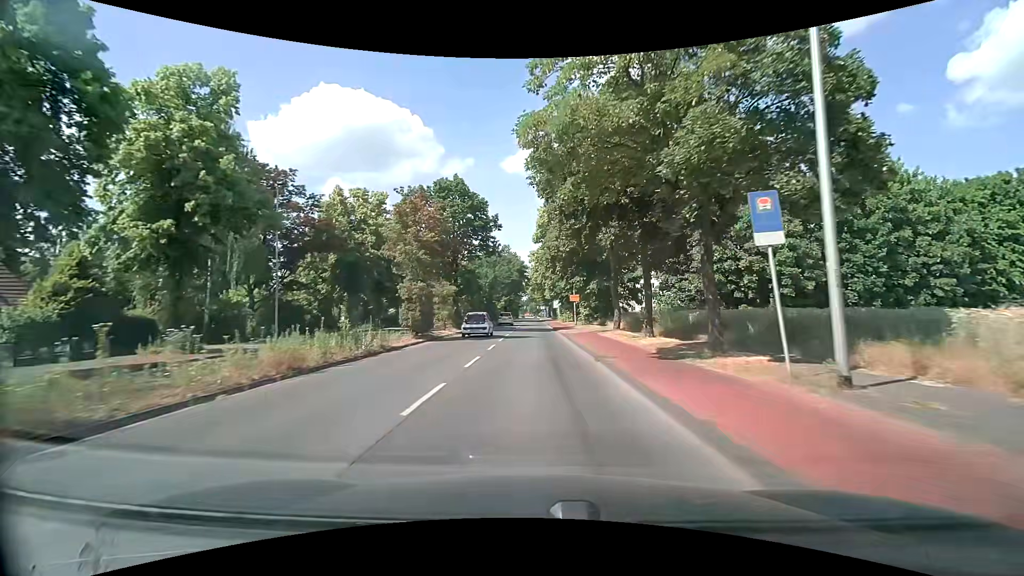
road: secondary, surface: asphalt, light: Day
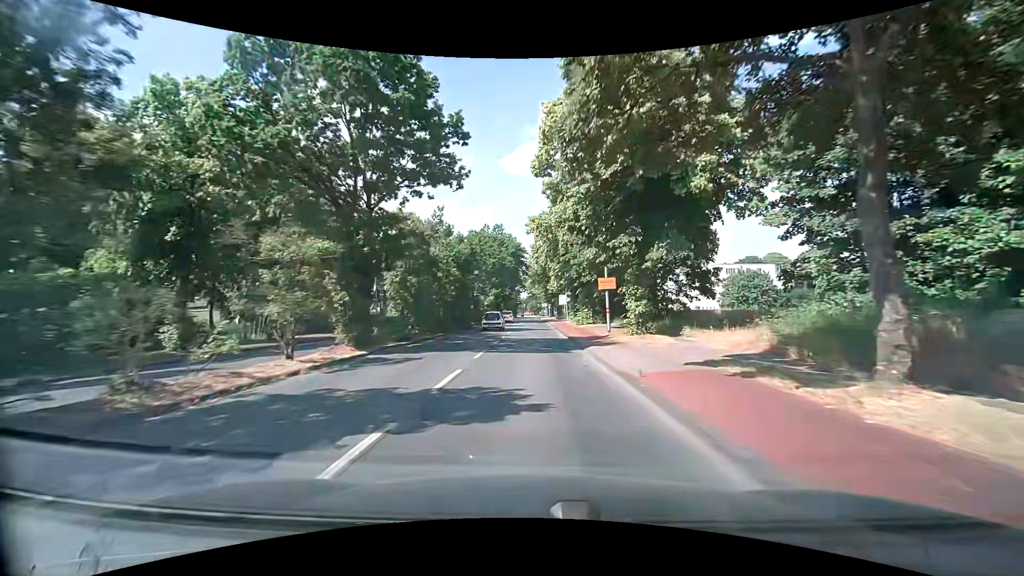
(-0.2, +21.9) m; -1°
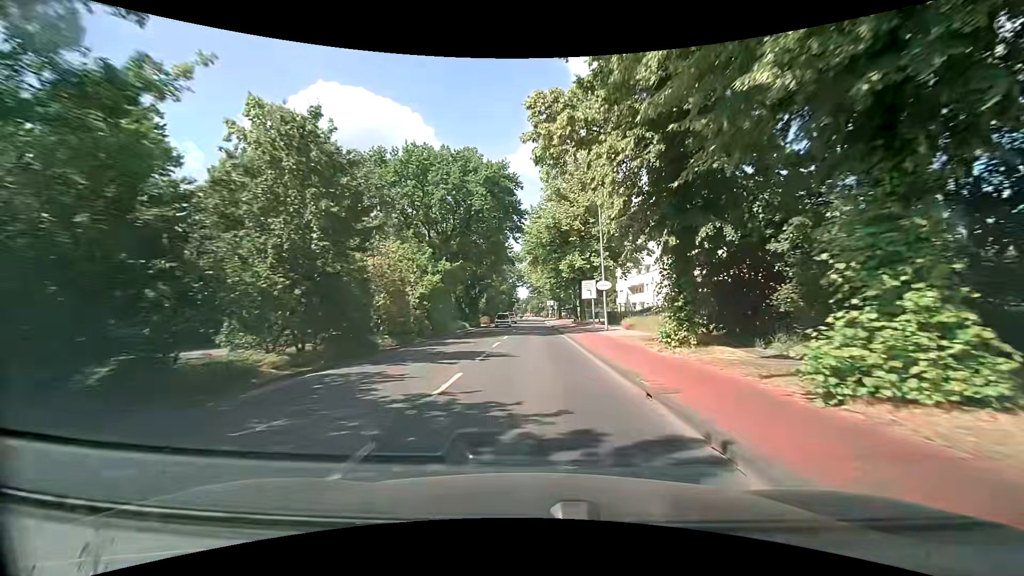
(+0.3, +36.5) m; +1°
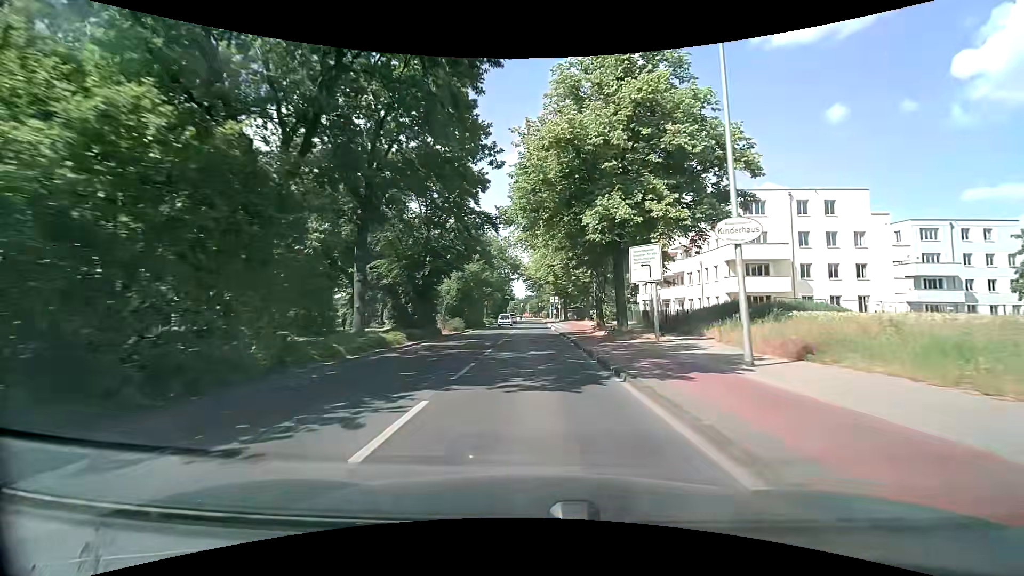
(0.0, +21.7) m; 0°
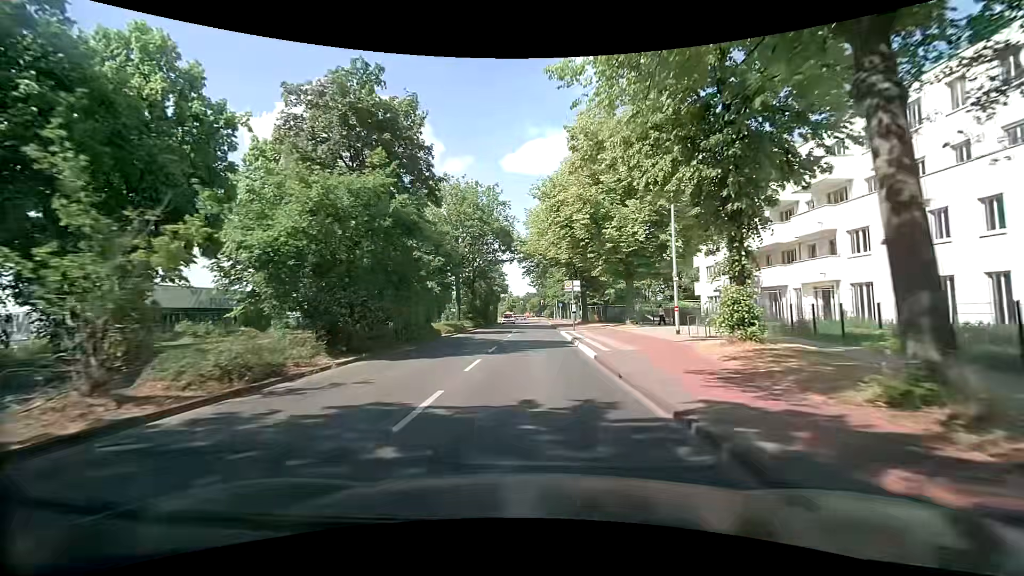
(0.0, +28.8) m; 0°
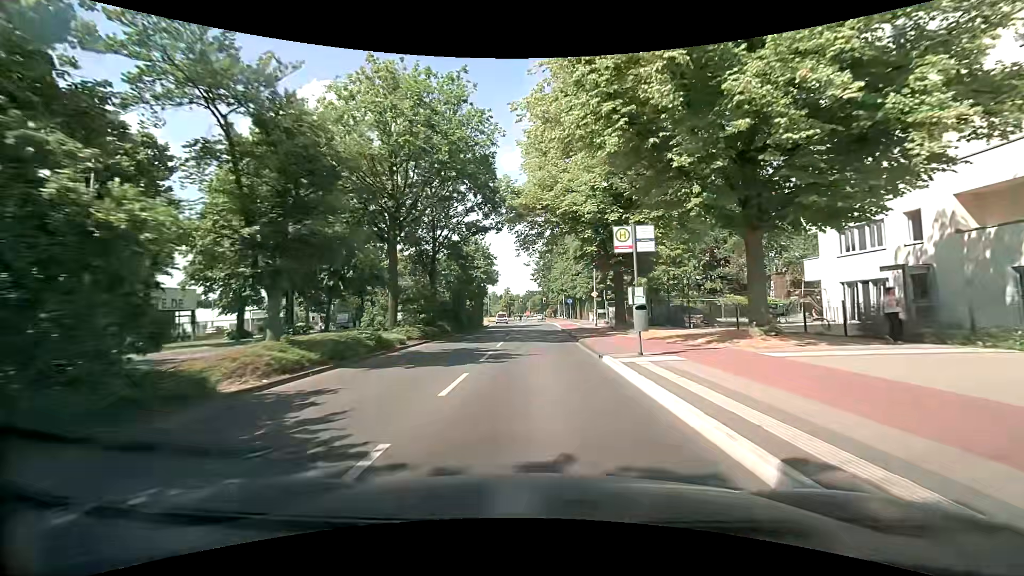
(-0.2, +21.4) m; -1°
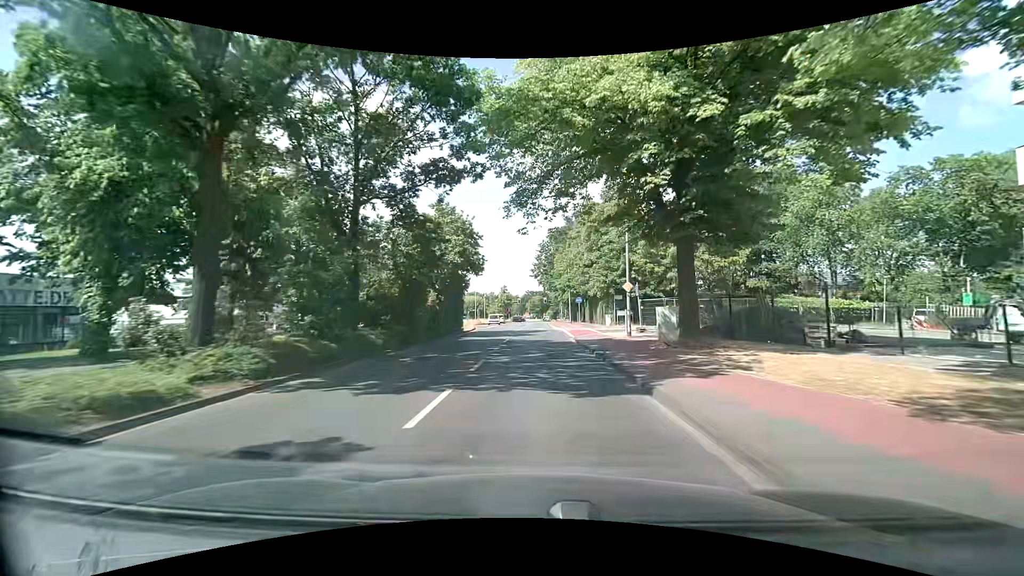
(0.0, +14.1) m; +1°
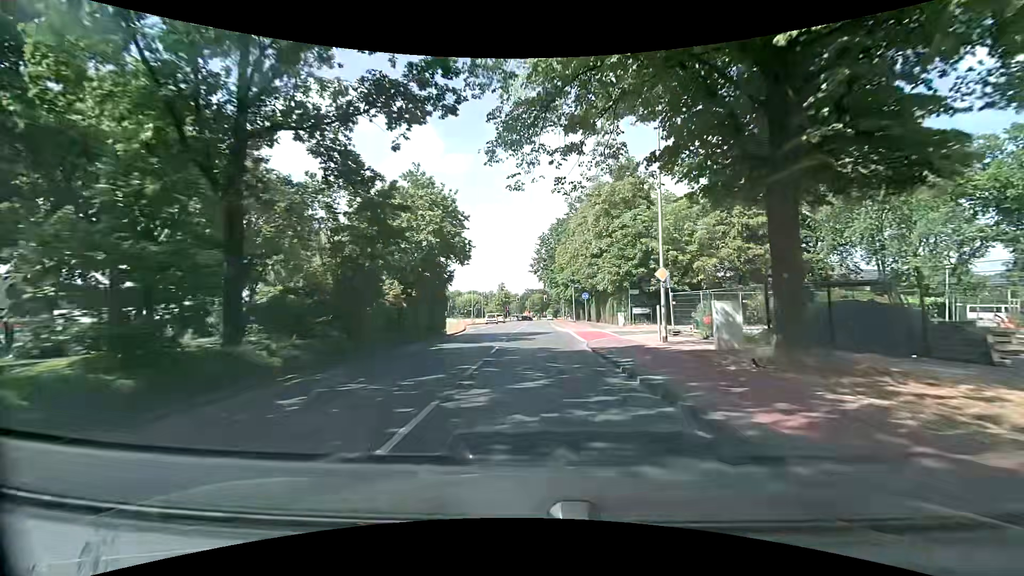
(-0.1, +7.0) m; -1°
